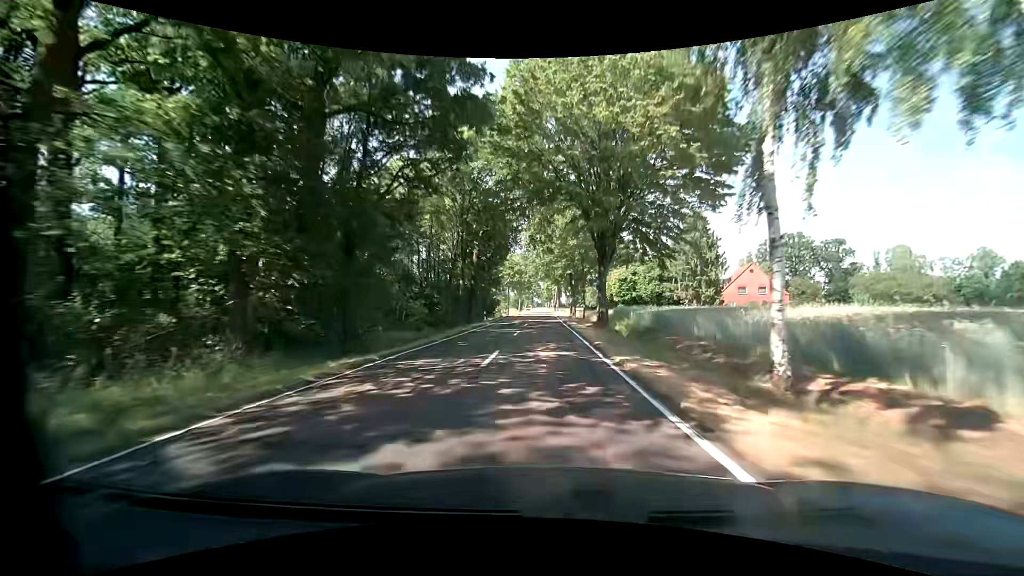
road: tertiary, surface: asphalt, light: Day
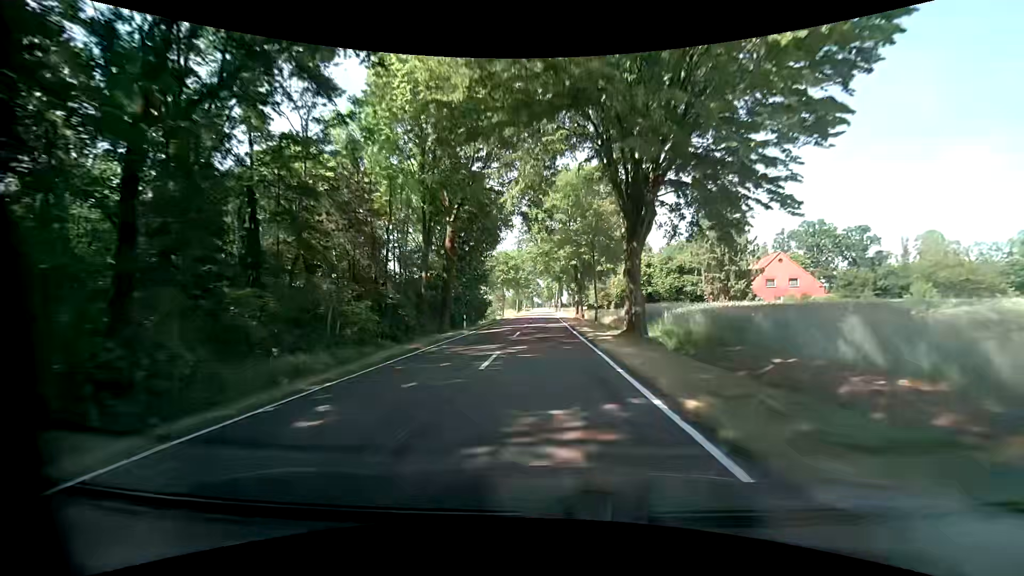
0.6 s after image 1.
(0.0, +11.9) m; 0°
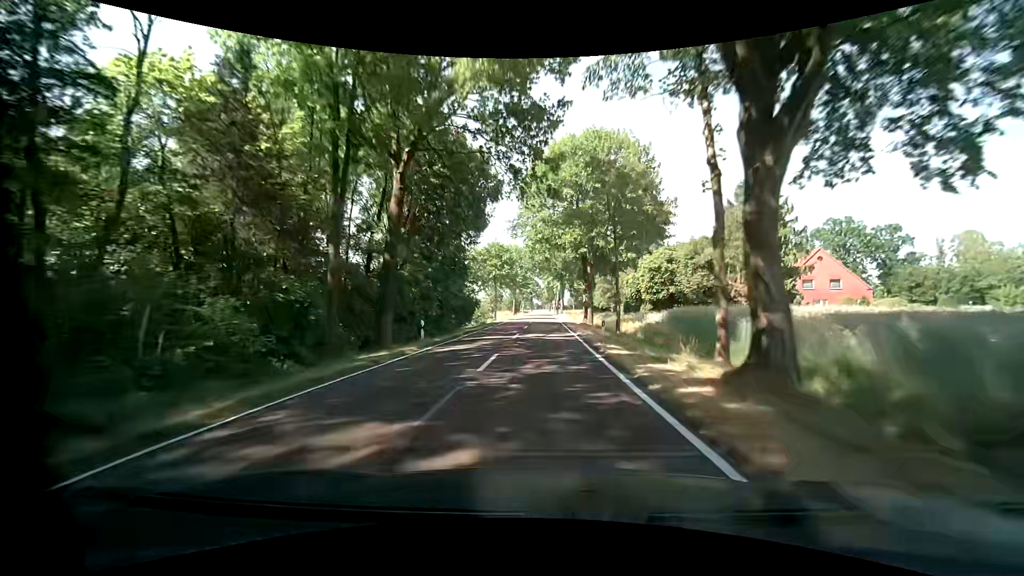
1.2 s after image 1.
(-0.1, +11.9) m; -1°
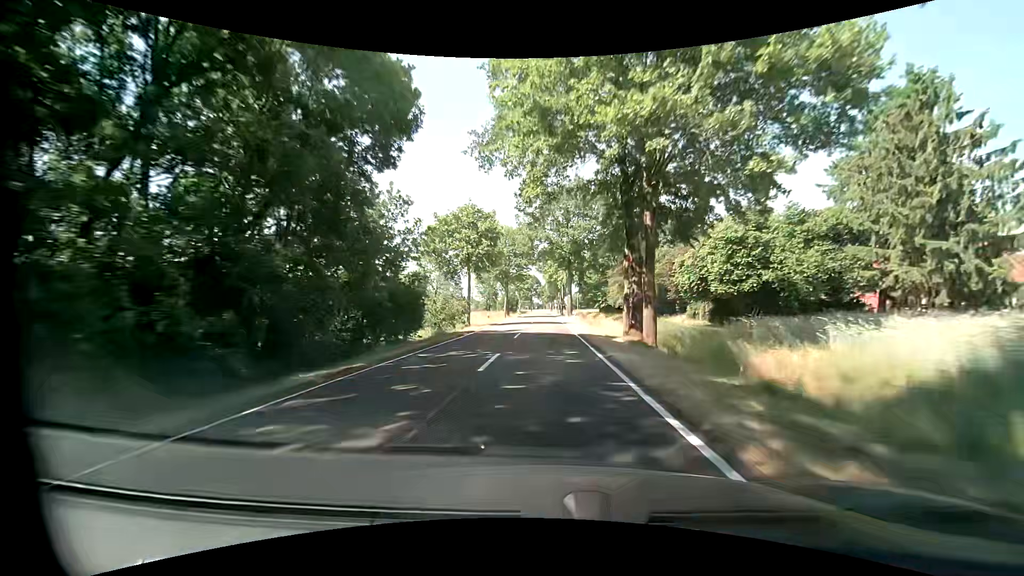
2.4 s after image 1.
(+0.1, +23.7) m; +1°
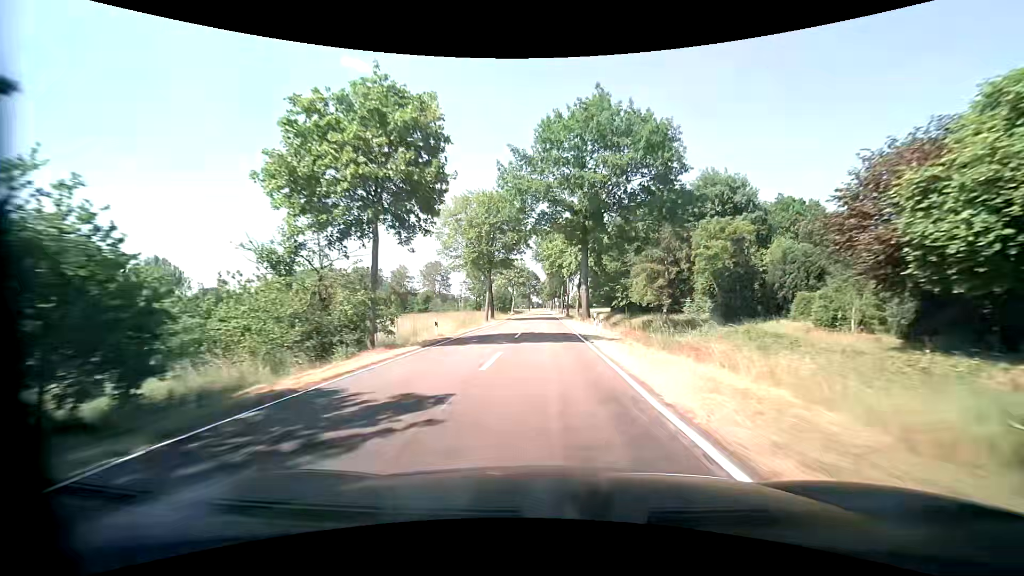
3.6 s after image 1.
(-0.4, +23.7) m; -1°
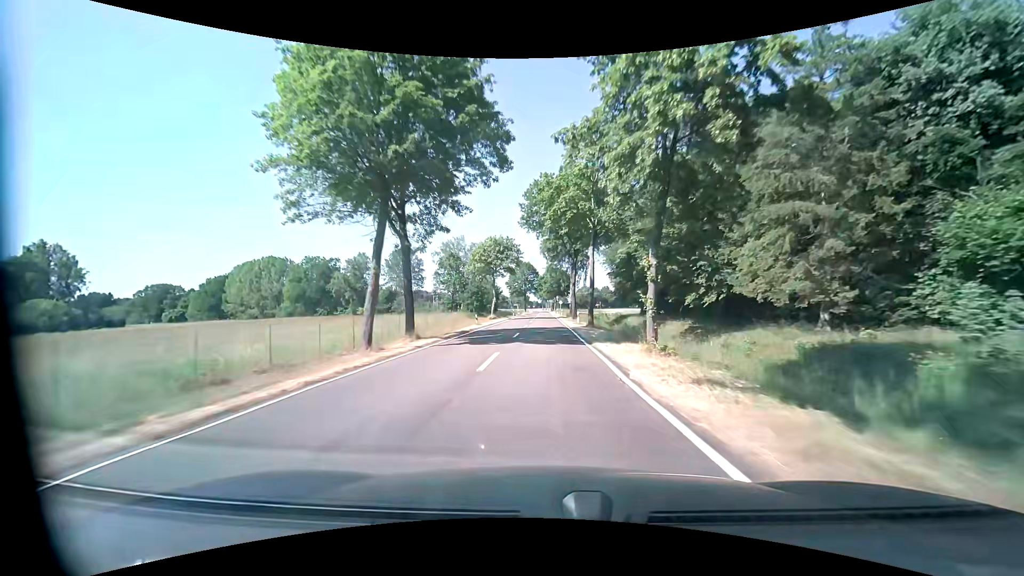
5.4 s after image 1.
(+0.4, +35.5) m; +1°
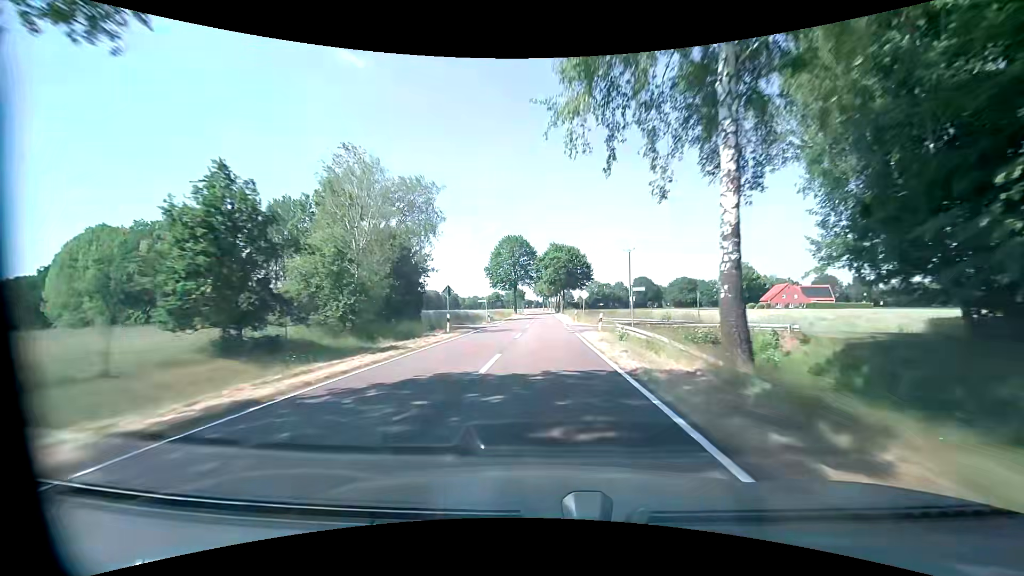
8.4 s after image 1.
(-0.2, +59.2) m; 0°
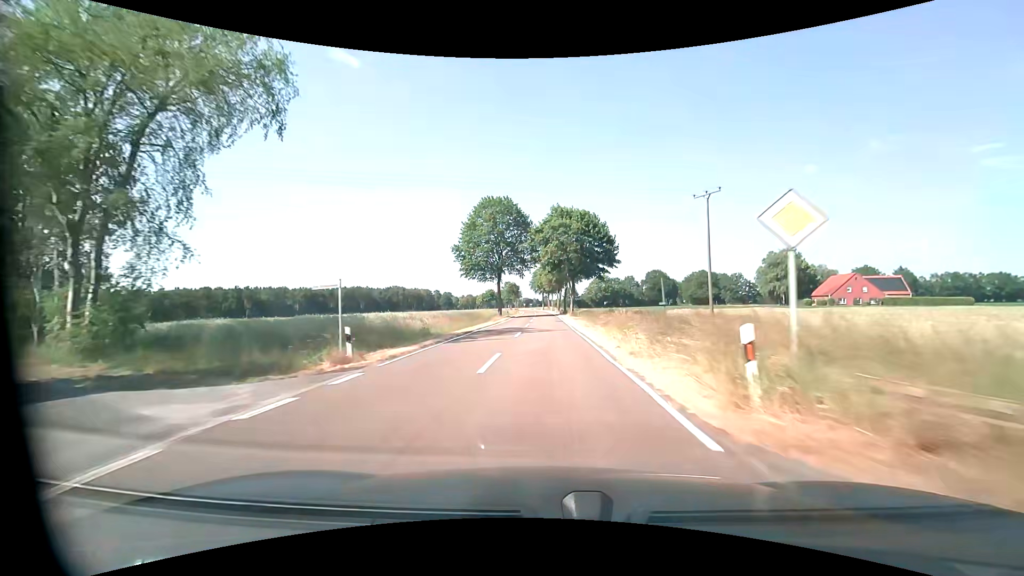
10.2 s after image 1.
(0.0, +35.6) m; 0°
(0, +10) (0, +20) (0, +30) (0, +40) (0, +50) (0, +60) (0, +70) (0, +80) (-1, +90) (-1, +100) m
